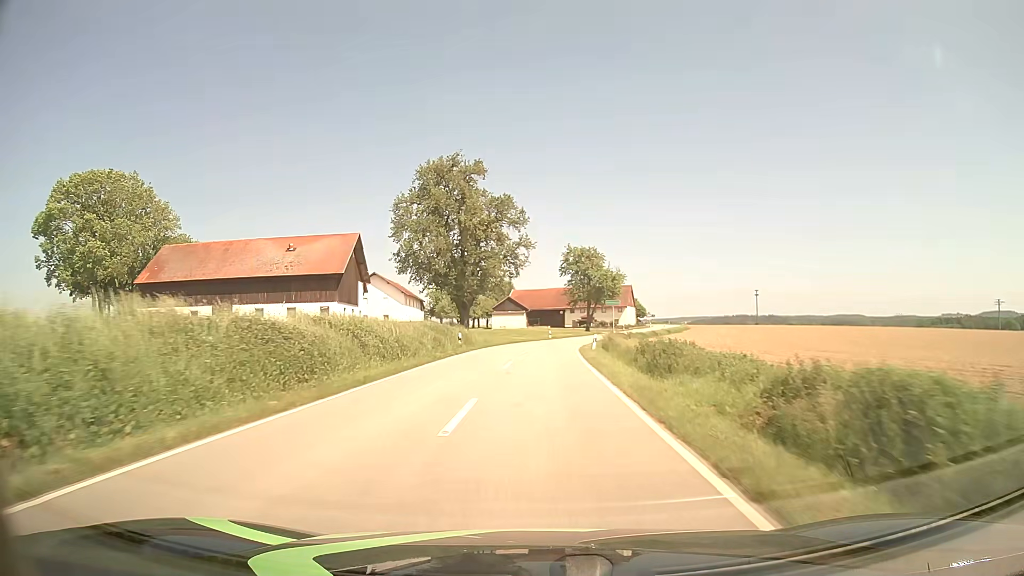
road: tertiary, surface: asphalt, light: Day
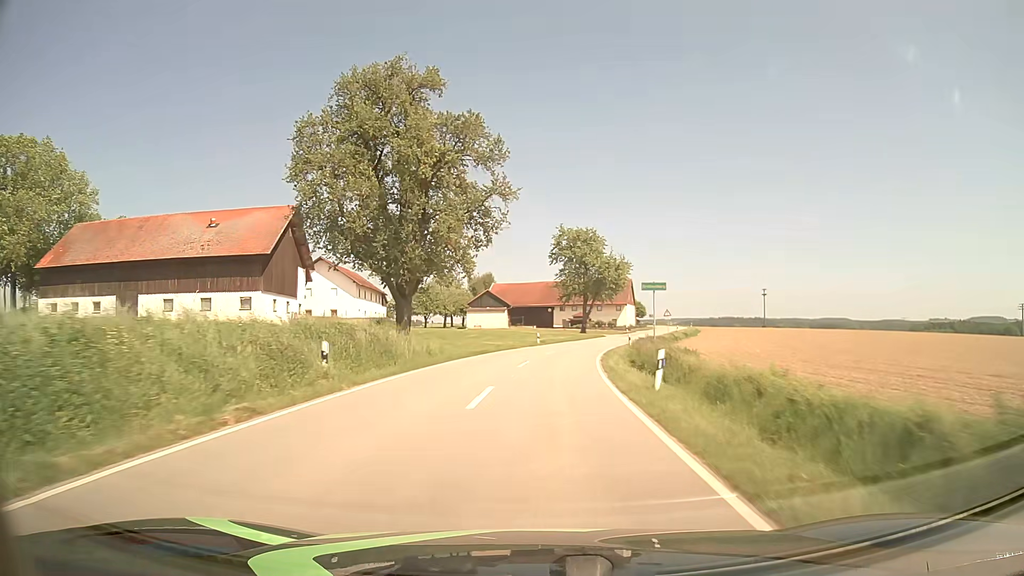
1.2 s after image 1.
(+0.1, +21.8) m; +1°
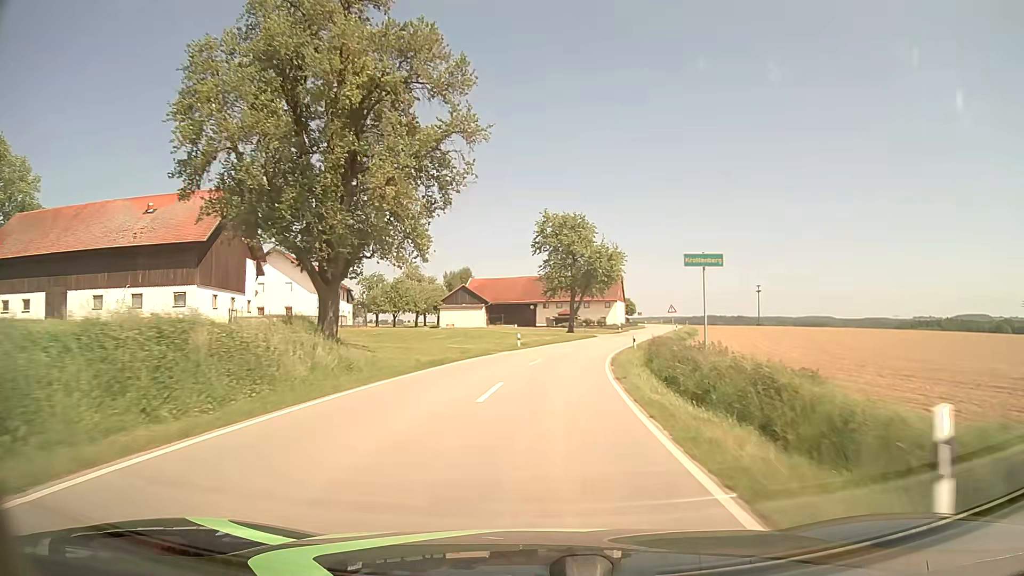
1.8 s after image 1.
(+0.1, +10.8) m; +1°
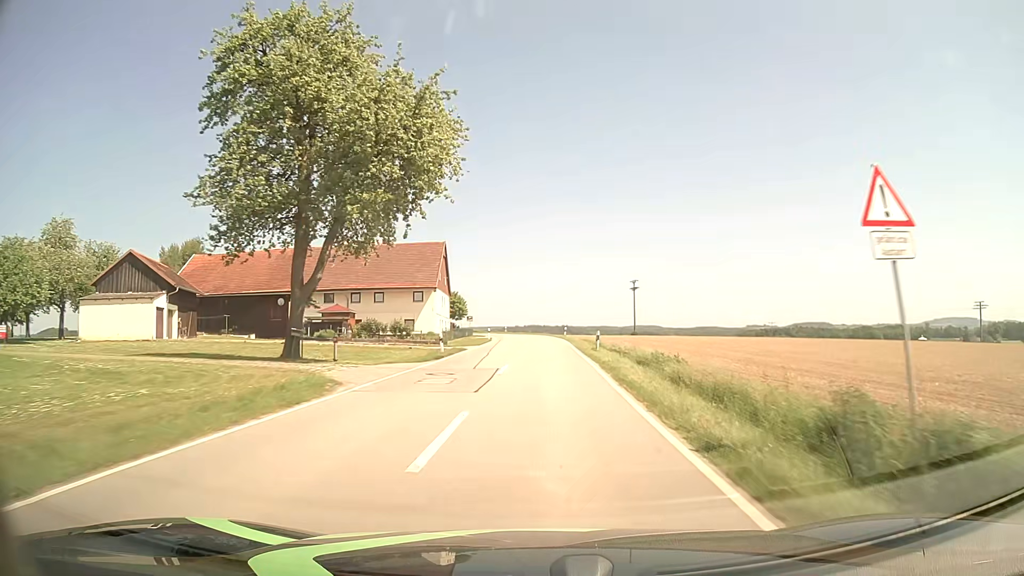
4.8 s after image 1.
(+6.4, +52.7) m; +15°
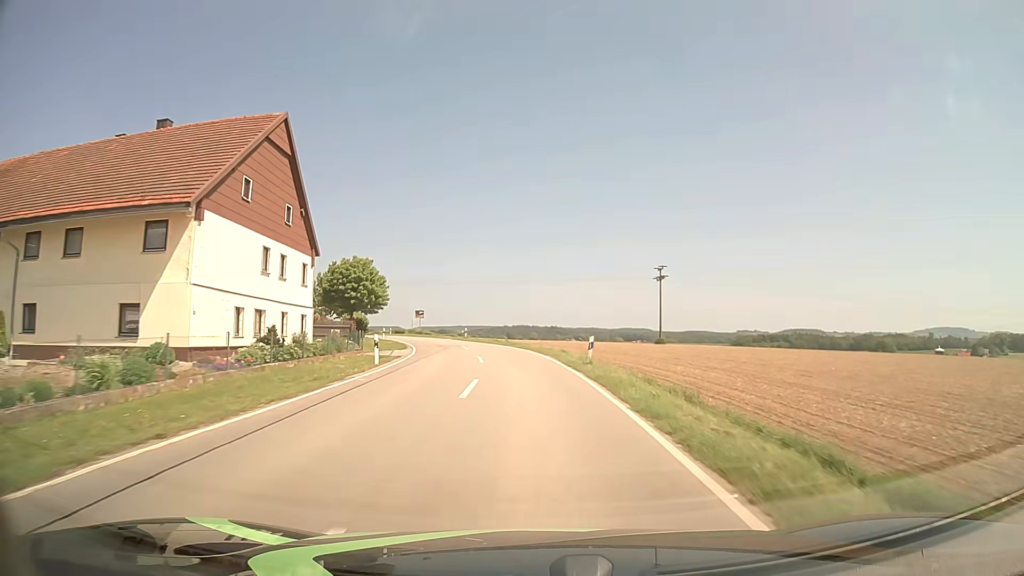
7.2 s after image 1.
(+0.8, +41.3) m; +1°
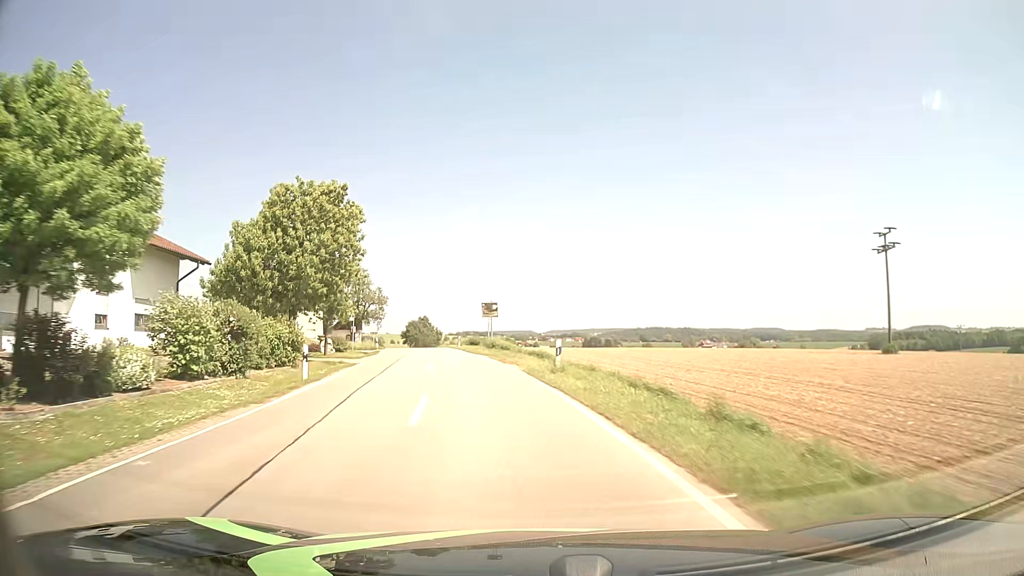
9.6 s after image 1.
(-2.2, +38.4) m; -11°
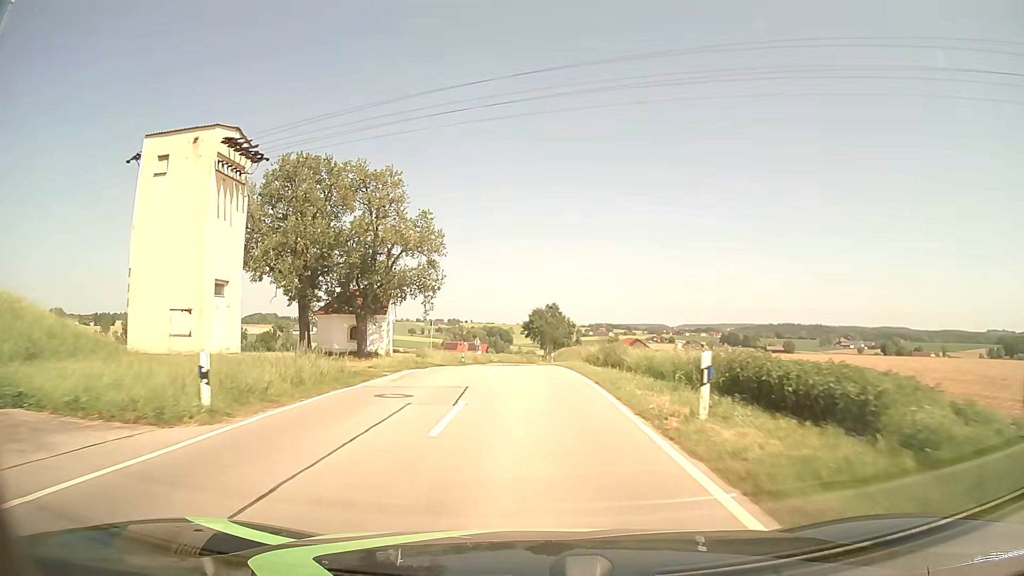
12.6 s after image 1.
(-6.9, +47.9) m; -12°
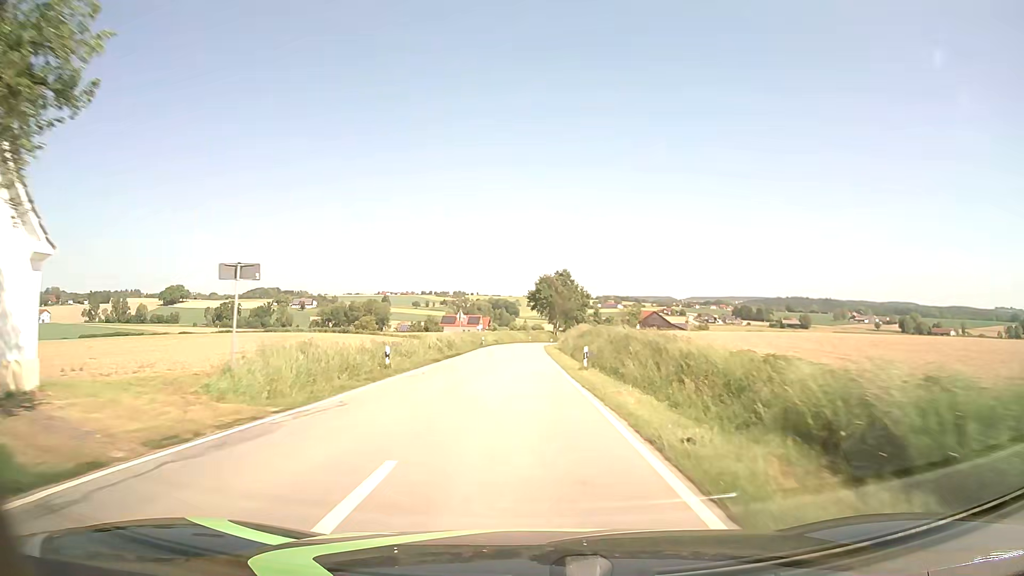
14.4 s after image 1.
(-0.1, +29.3) m; -1°
(0, +10) (0, +20) (0, +30) (0, +40) (0, +50) (0, +60) (0, +70) (0, +80) (0, +90) (+1, +100) m
